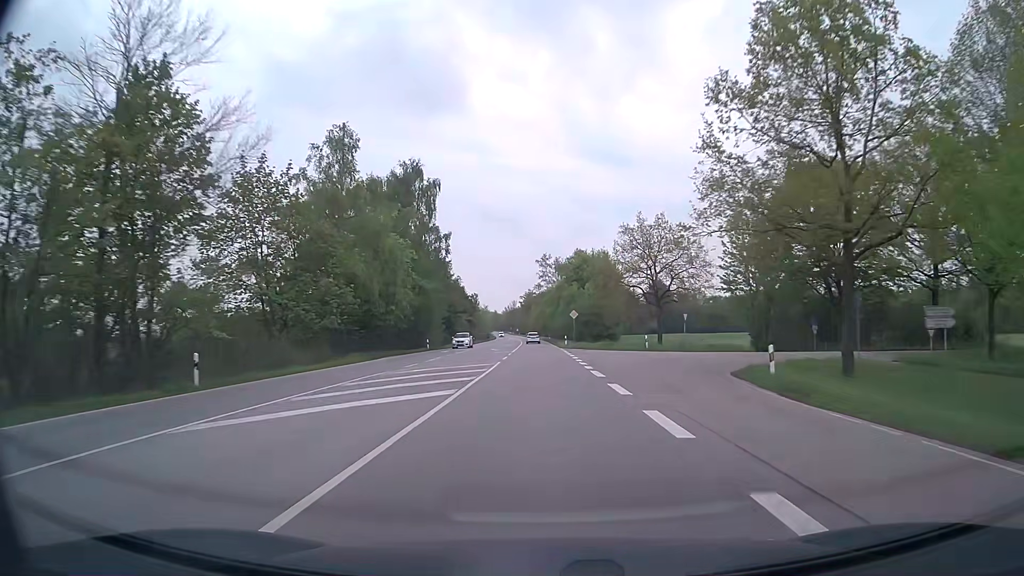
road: secondary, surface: asphalt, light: Day
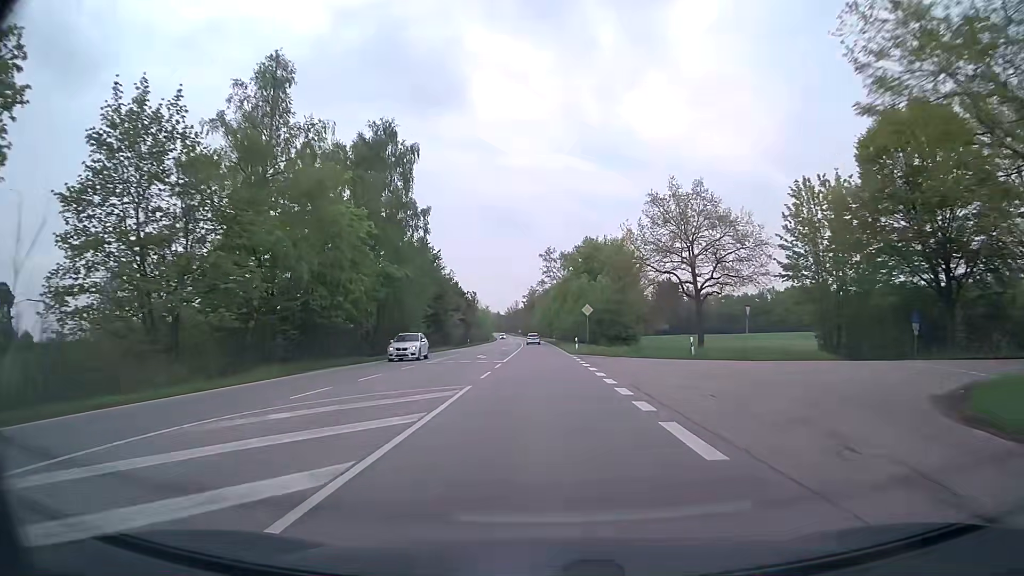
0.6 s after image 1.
(0.0, +13.7) m; 0°
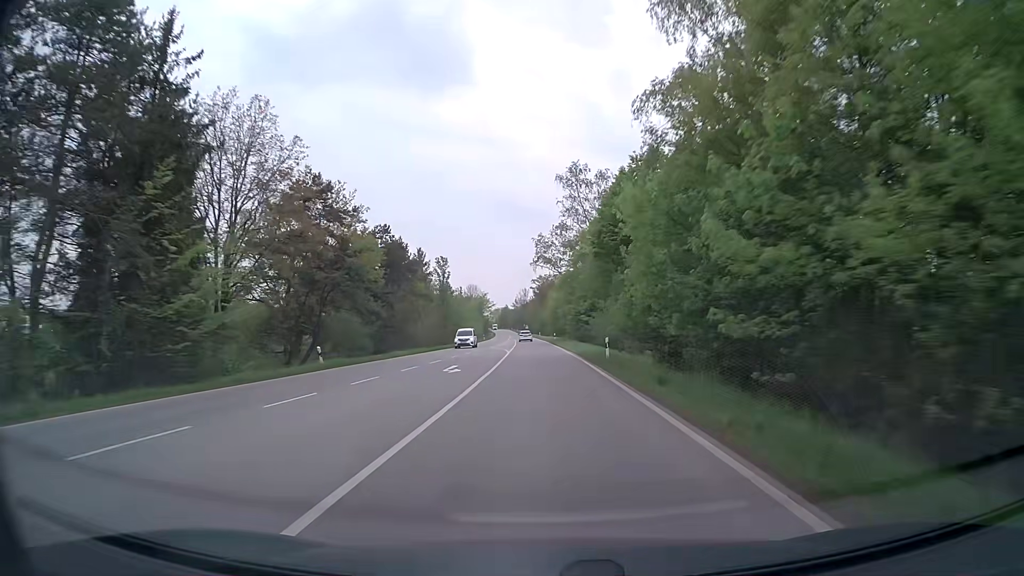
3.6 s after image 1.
(-0.5, +68.4) m; -1°
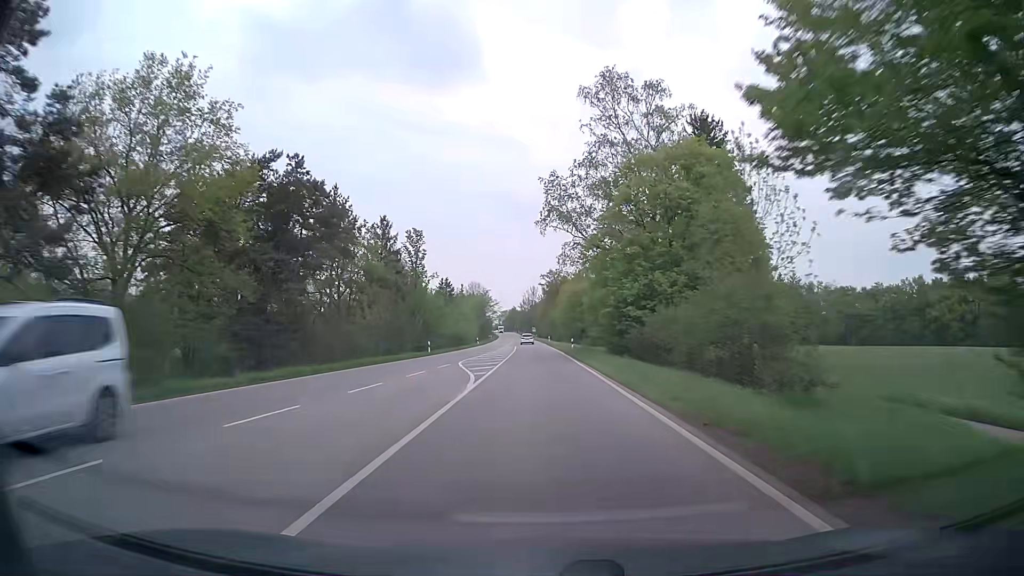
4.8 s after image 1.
(-0.2, +27.3) m; -1°
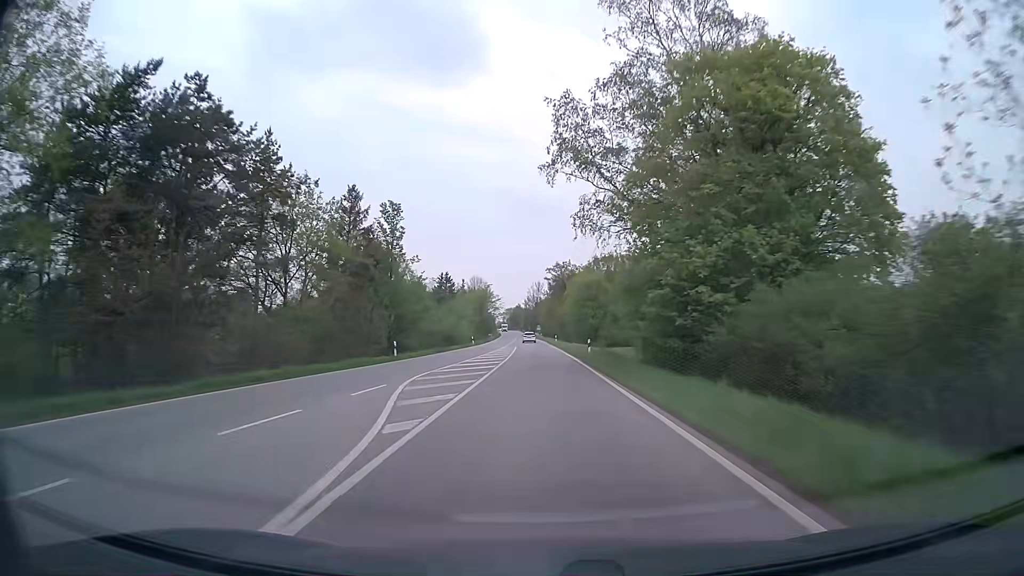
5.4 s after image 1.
(0.0, +13.7) m; 0°
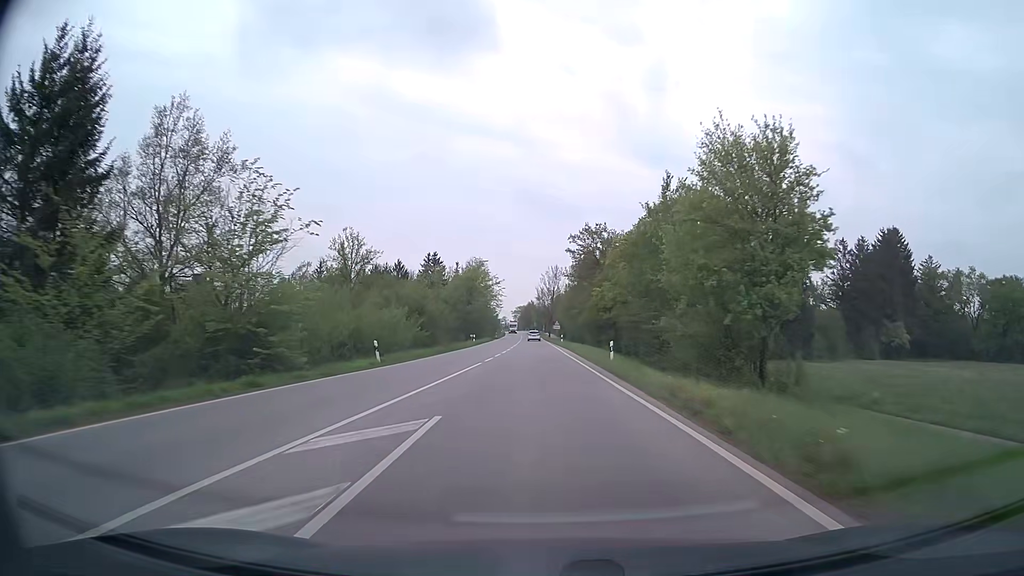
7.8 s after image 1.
(-0.6, +54.4) m; -1°
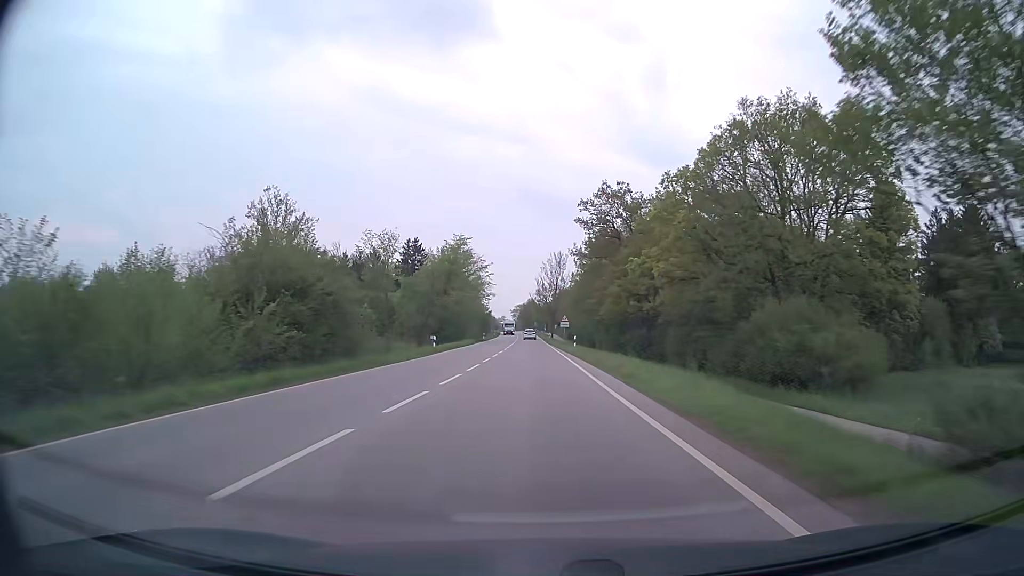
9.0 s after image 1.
(0.0, +27.1) m; 0°
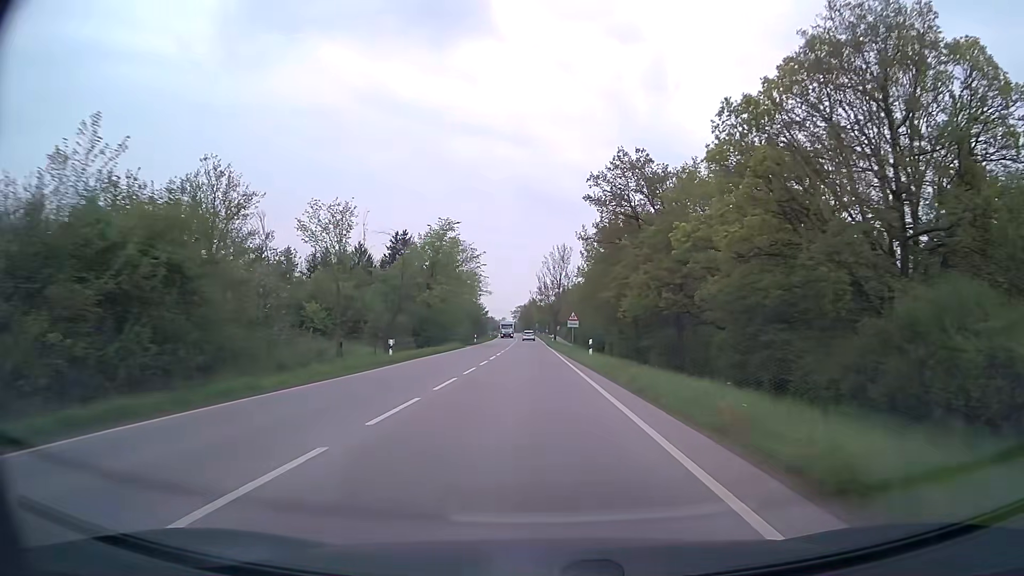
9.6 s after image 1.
(0.0, +13.5) m; 0°
(0, +10) (0, +20) (0, +30) (0, +40) (0, +50) (-1, +60) (-1, +70) (-1, +80) (-2, +90) (-2, +100) m
